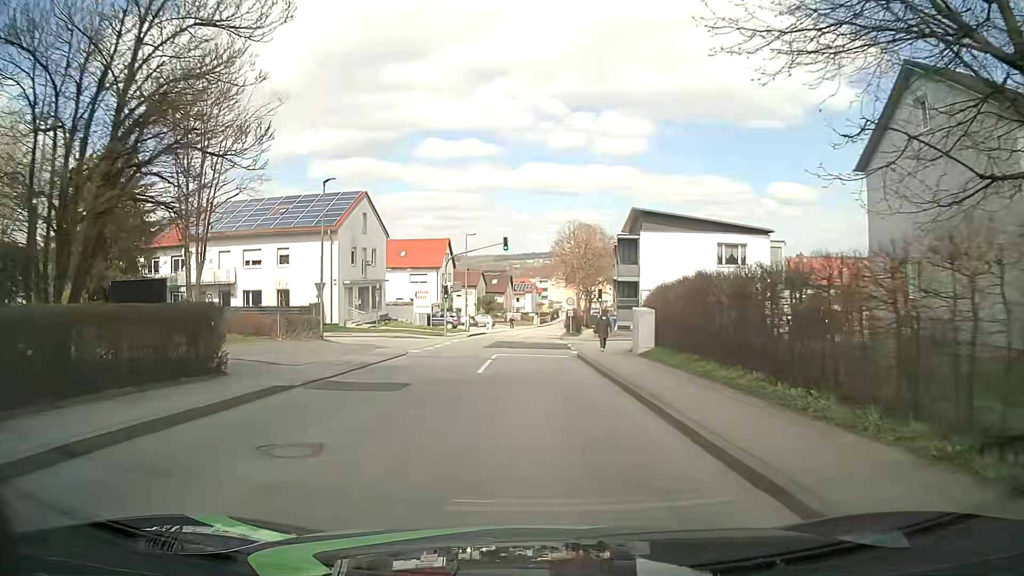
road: unclassified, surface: asphalt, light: Day
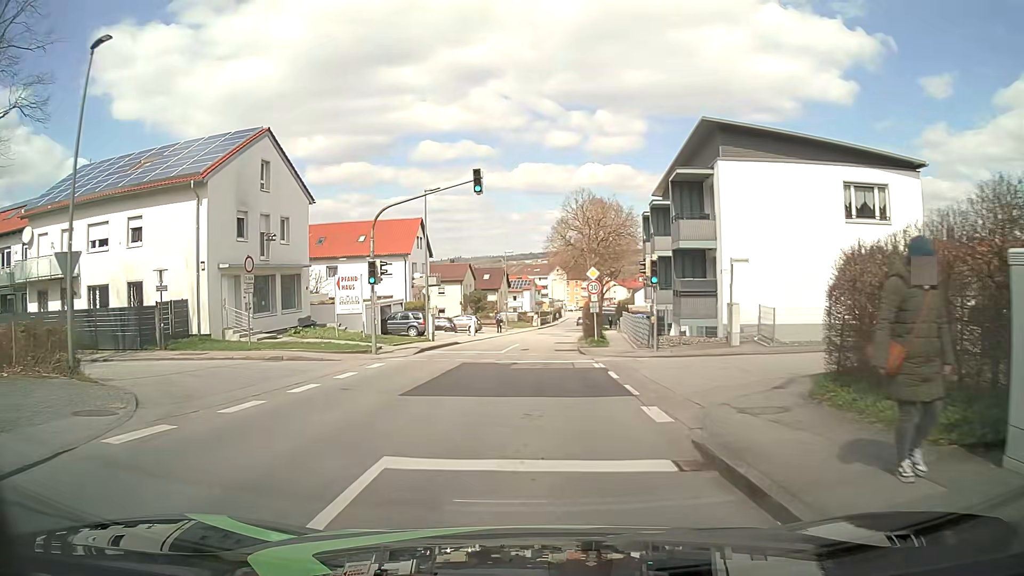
(-0.1, +19.3) m; -1°
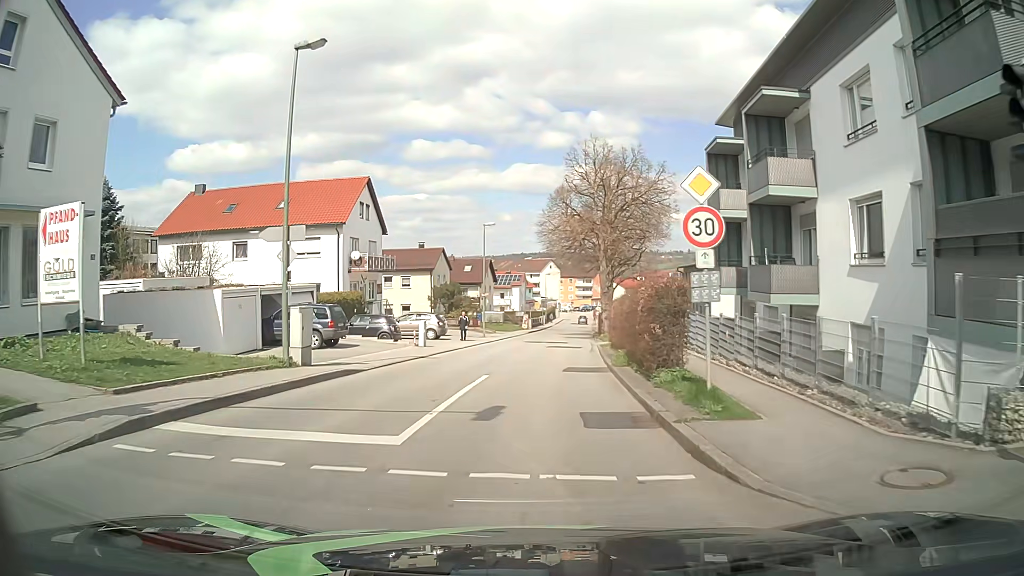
(+0.2, +19.2) m; +1°
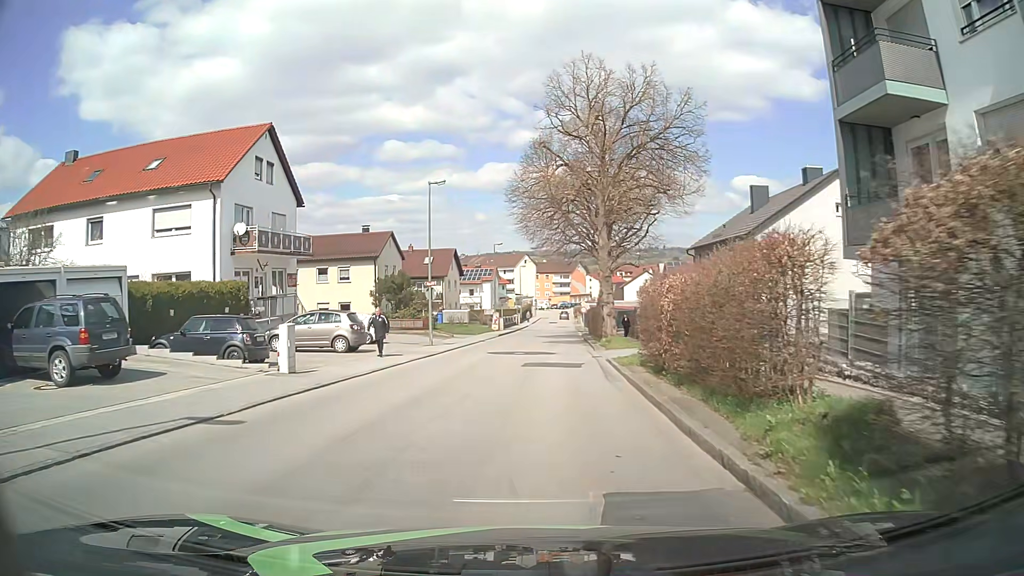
(+0.2, +14.4) m; +2°
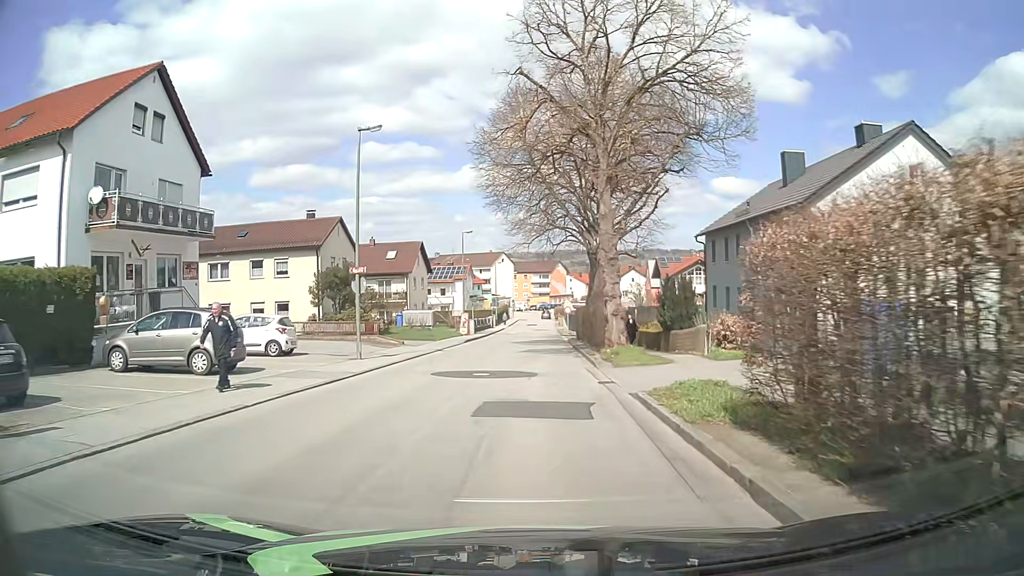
(+0.2, +9.7) m; +3°
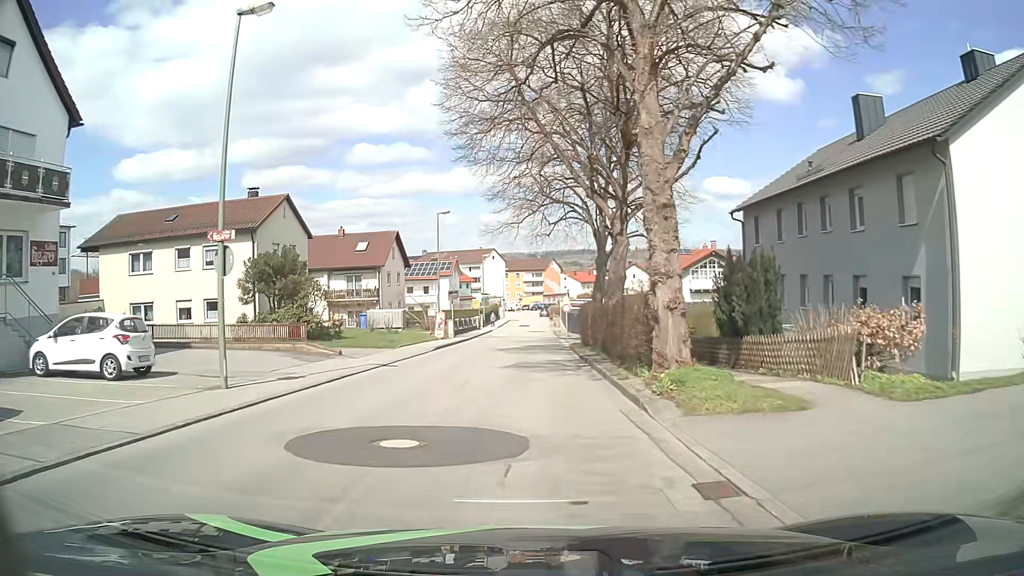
(0.0, +9.7) m; 0°
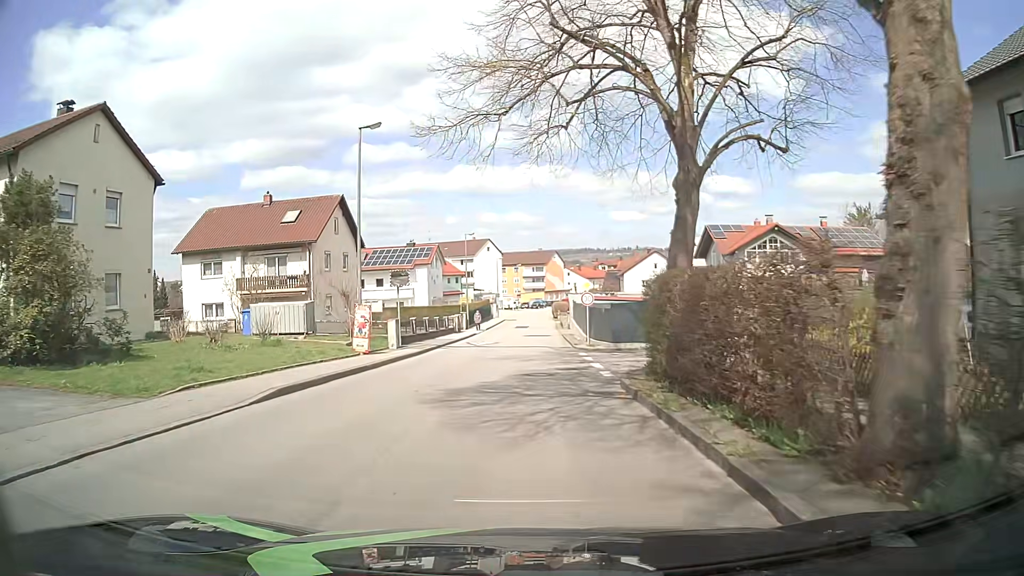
(0.0, +19.3) m; 0°
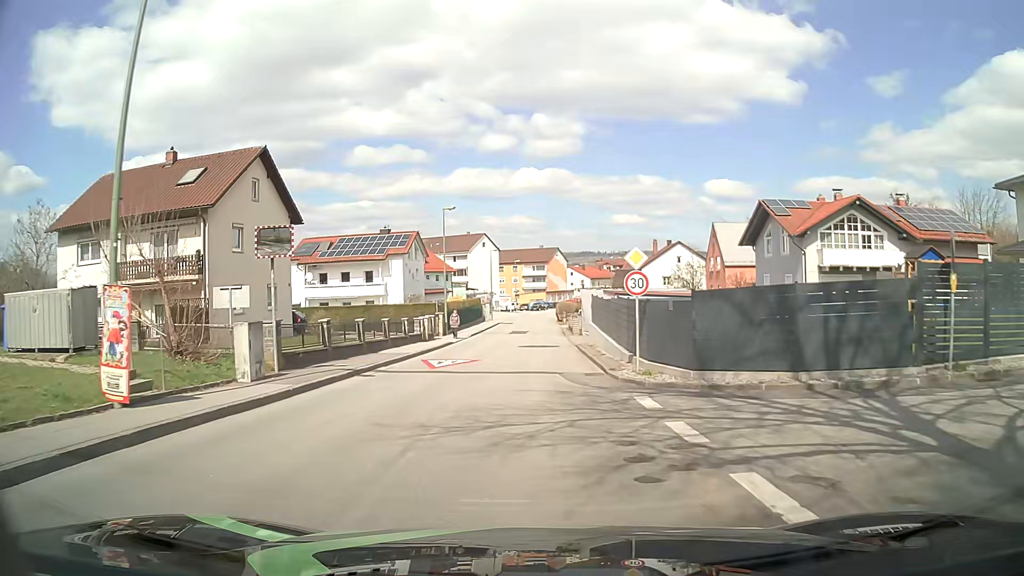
(0.0, +14.4) m; 0°
(0, +10) (0, +20) (0, +30) (0, +40) (0, +50) (+1, +60) (+1, +70) (+1, +80) (+2, +90) (+3, +100) m
